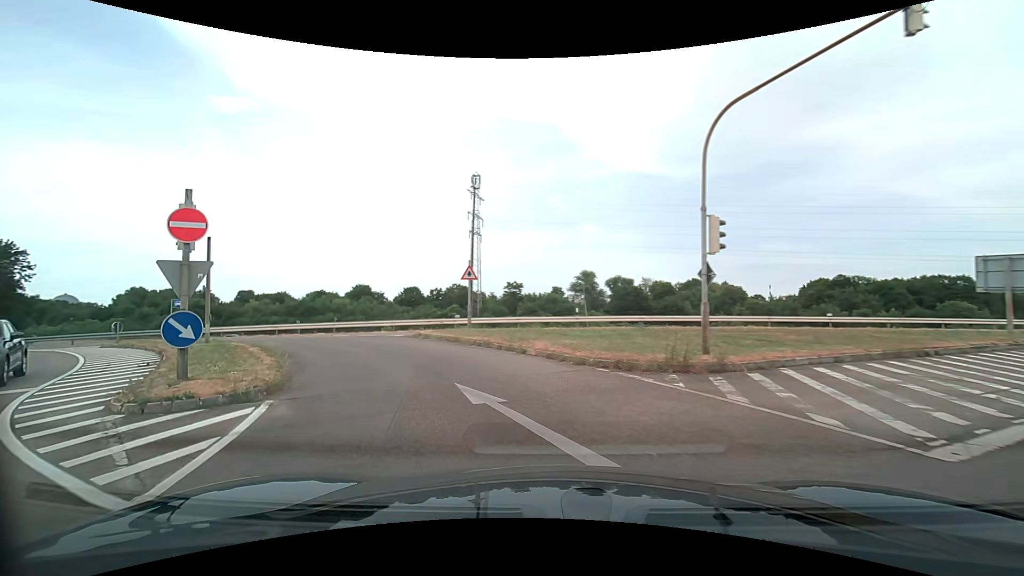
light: Day
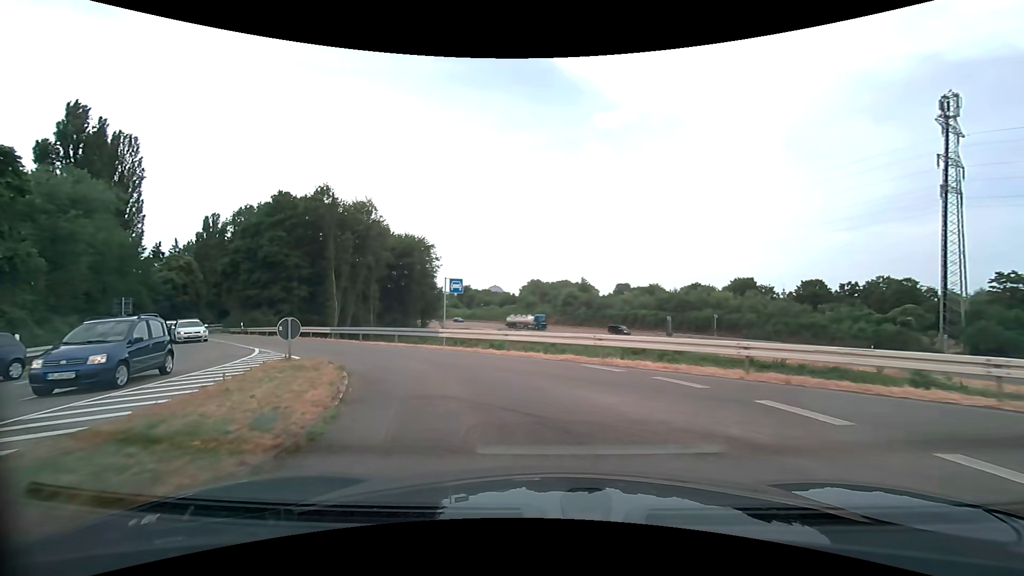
(-8.5, +20.6) m; -41°
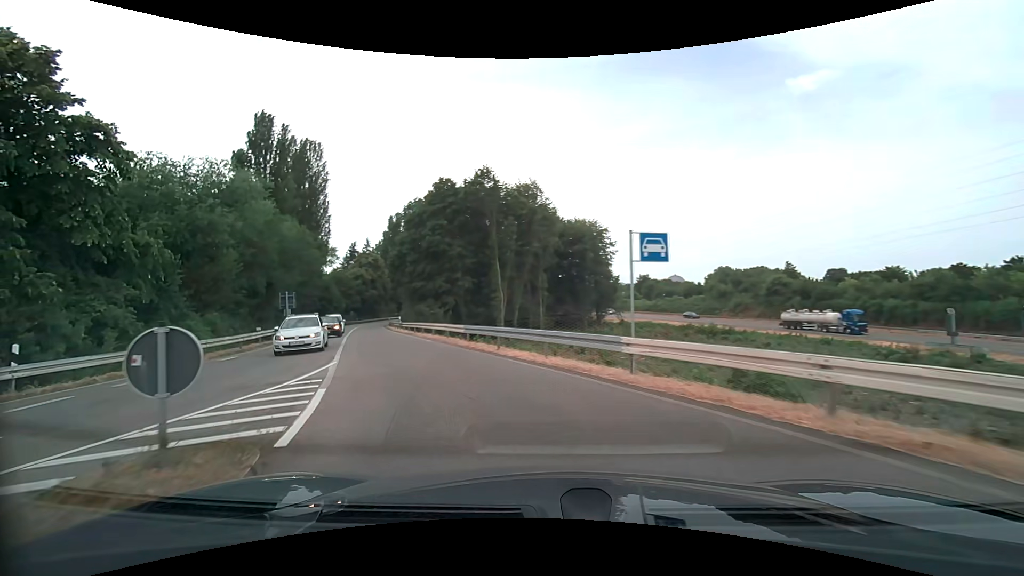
(-1.5, +10.4) m; -19°
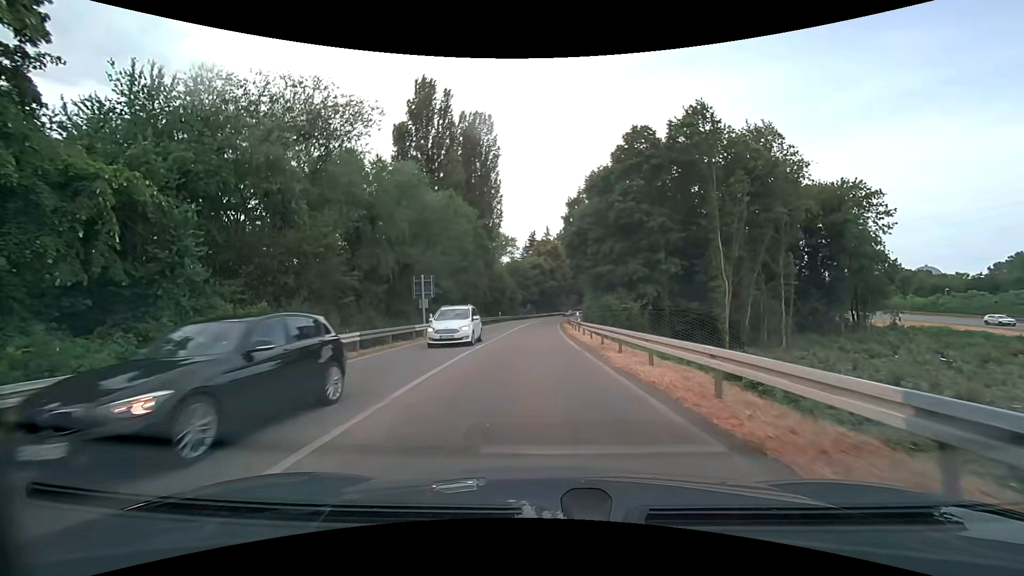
(-4.2, +16.7) m; -22°
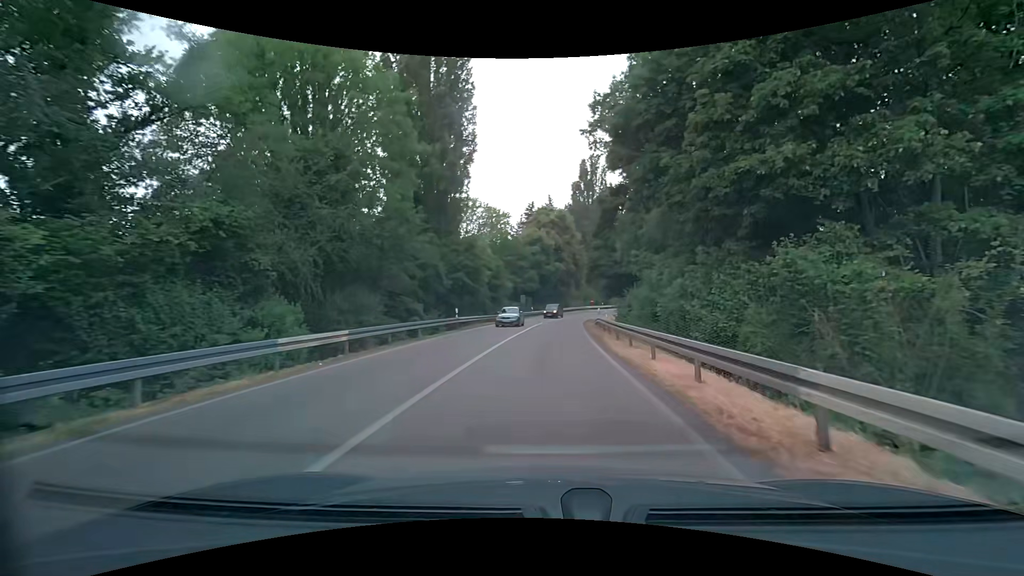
(-1.1, +35.2) m; -1°
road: trunk_link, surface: asphalt
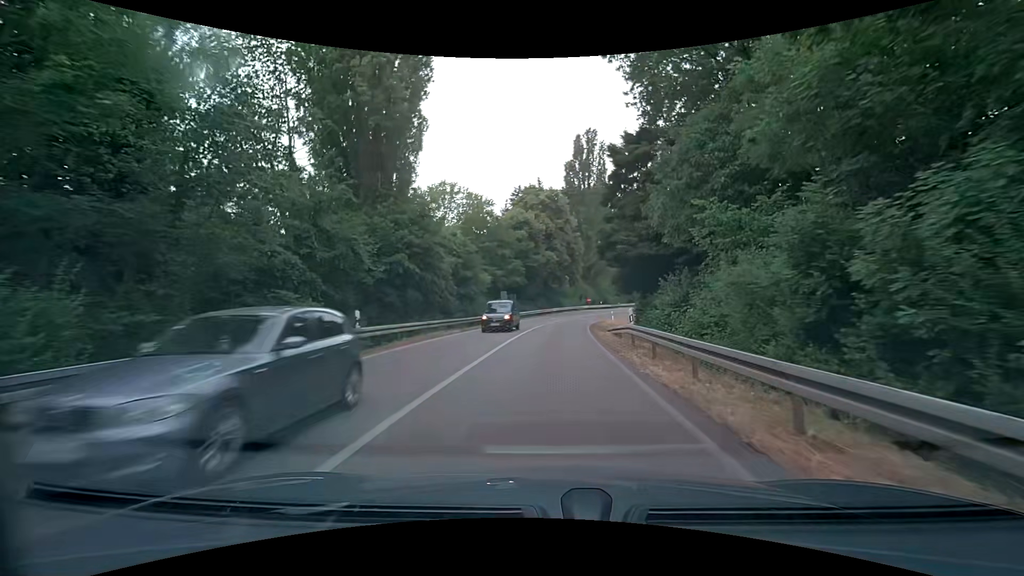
(+0.1, +15.5) m; +1°
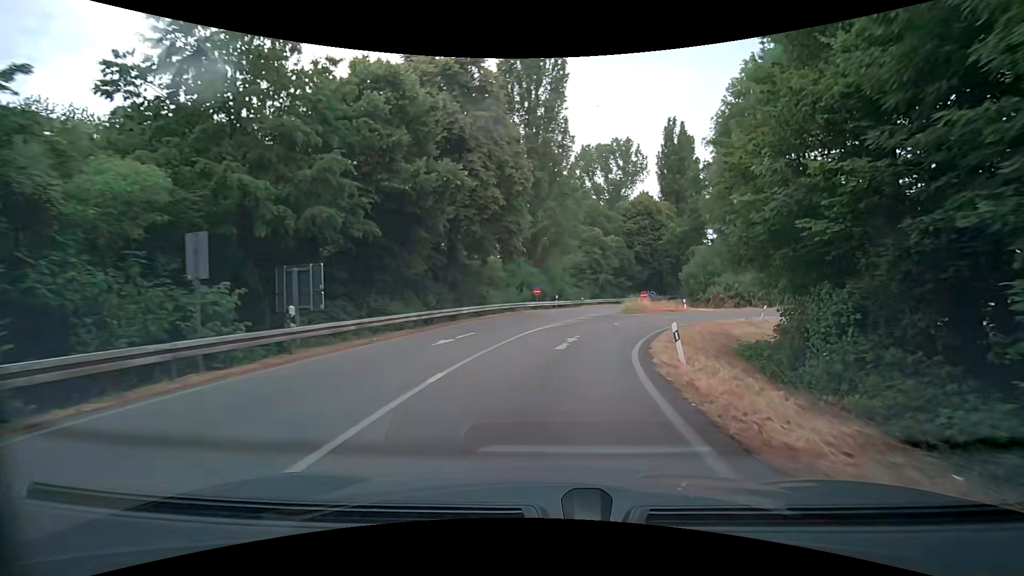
(+1.6, +38.3) m; +6°
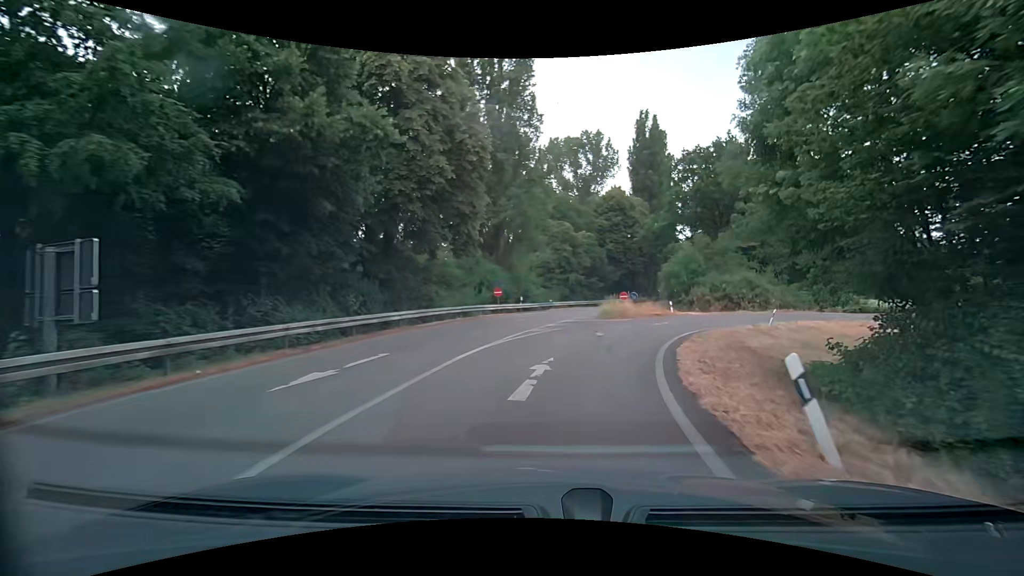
(+0.2, +7.1) m; +4°
